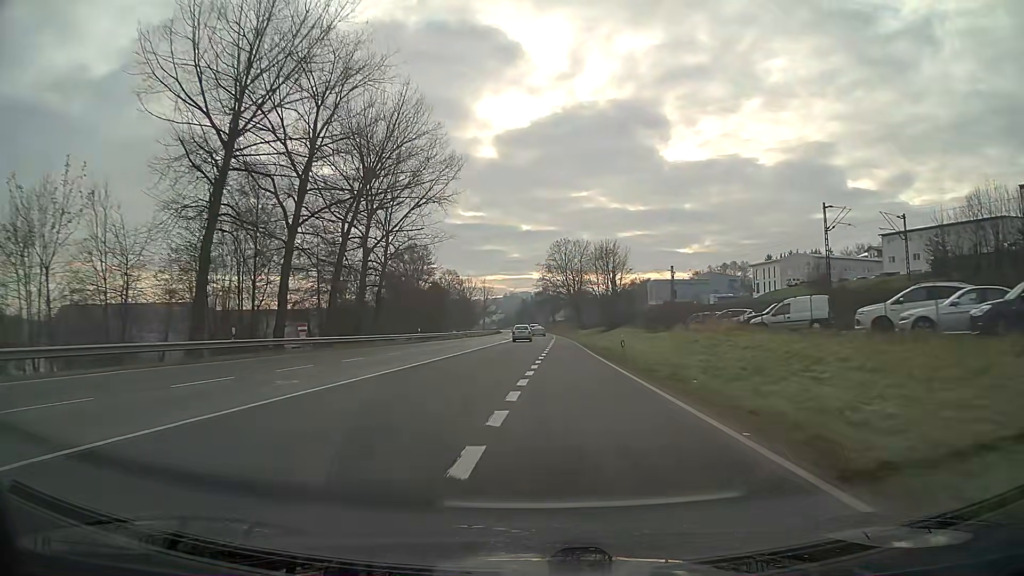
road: primary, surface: asphalt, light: Day
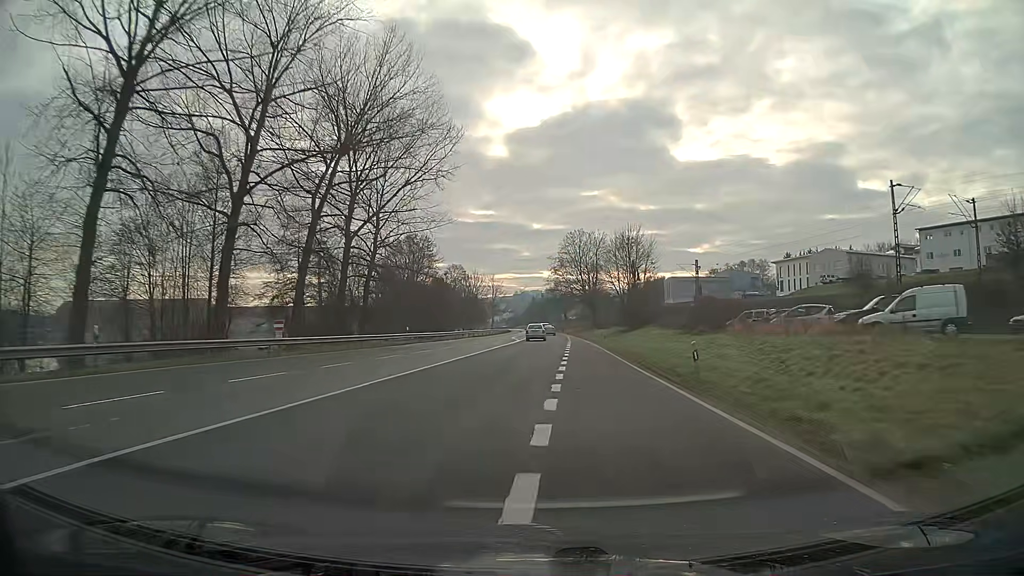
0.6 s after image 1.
(0.0, +10.9) m; 0°
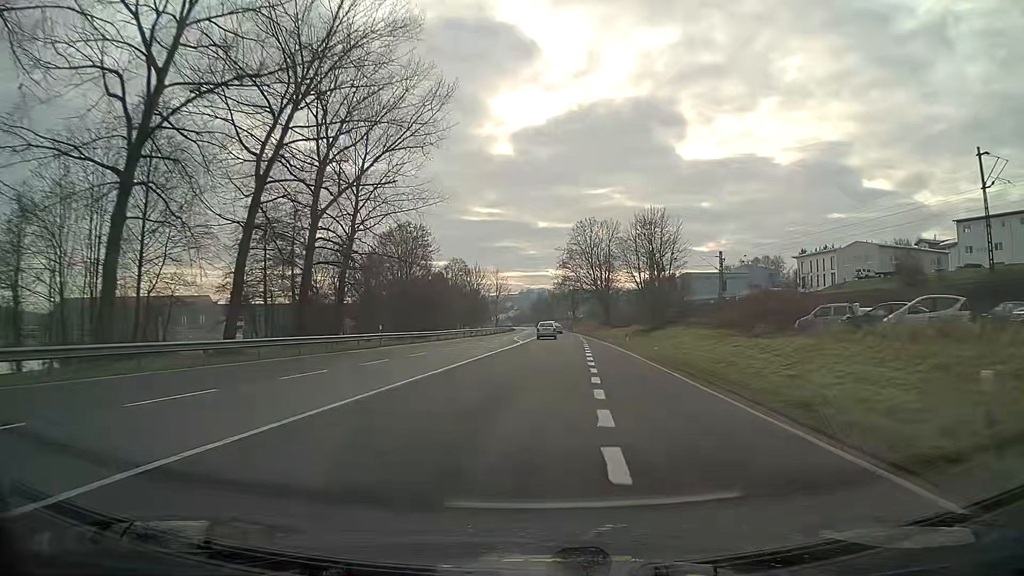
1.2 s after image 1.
(0.0, +11.3) m; 0°
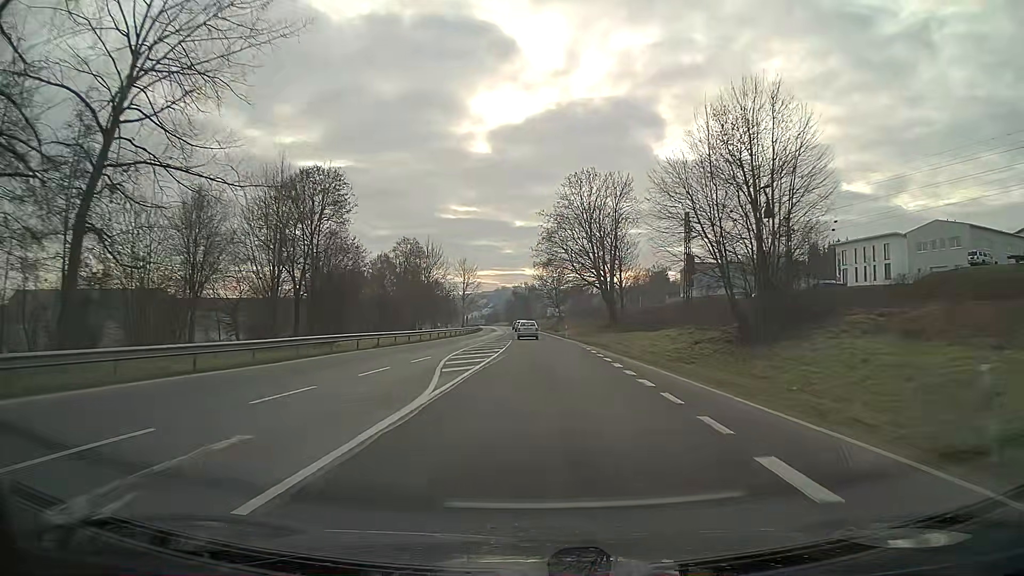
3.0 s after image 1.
(+0.6, +35.1) m; +2°
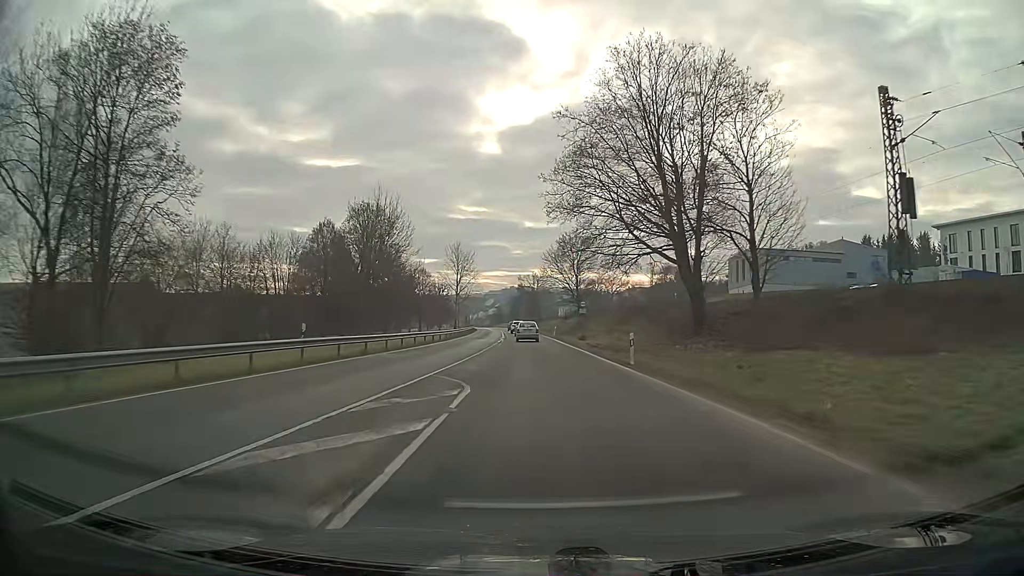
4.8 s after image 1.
(-0.2, +36.3) m; -1°
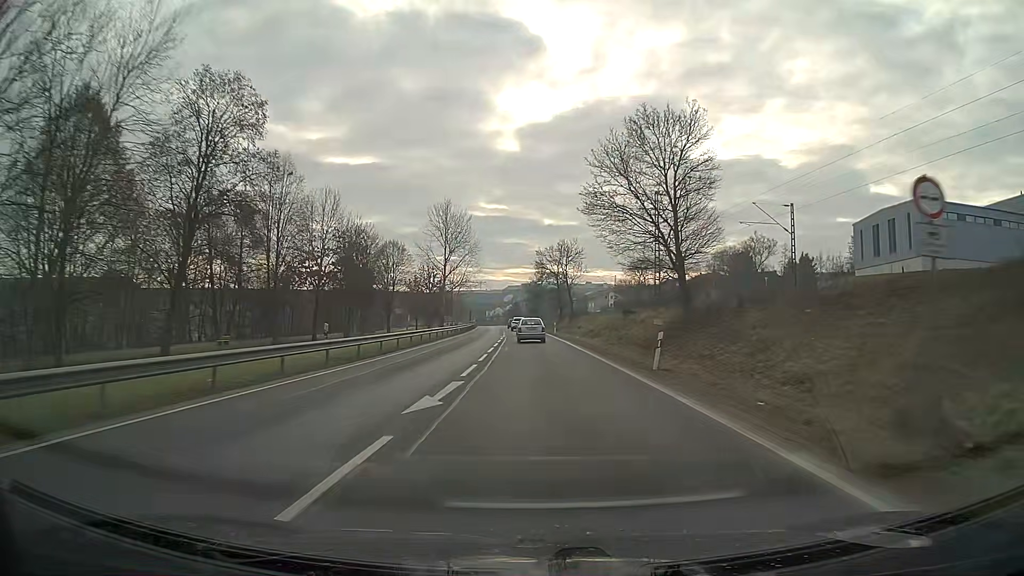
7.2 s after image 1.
(-0.7, +49.7) m; -2°
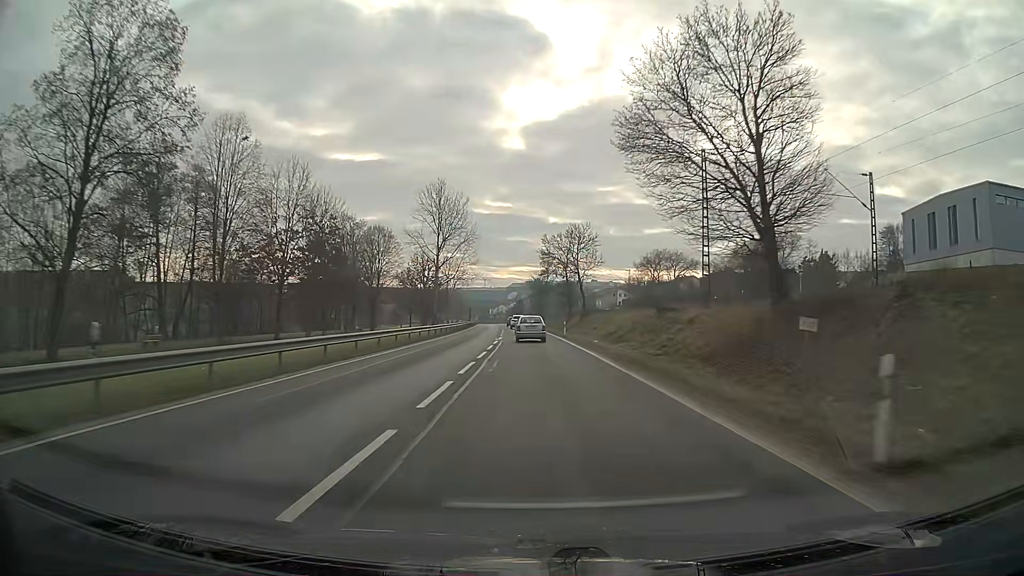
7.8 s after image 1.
(-0.1, +12.4) m; 0°
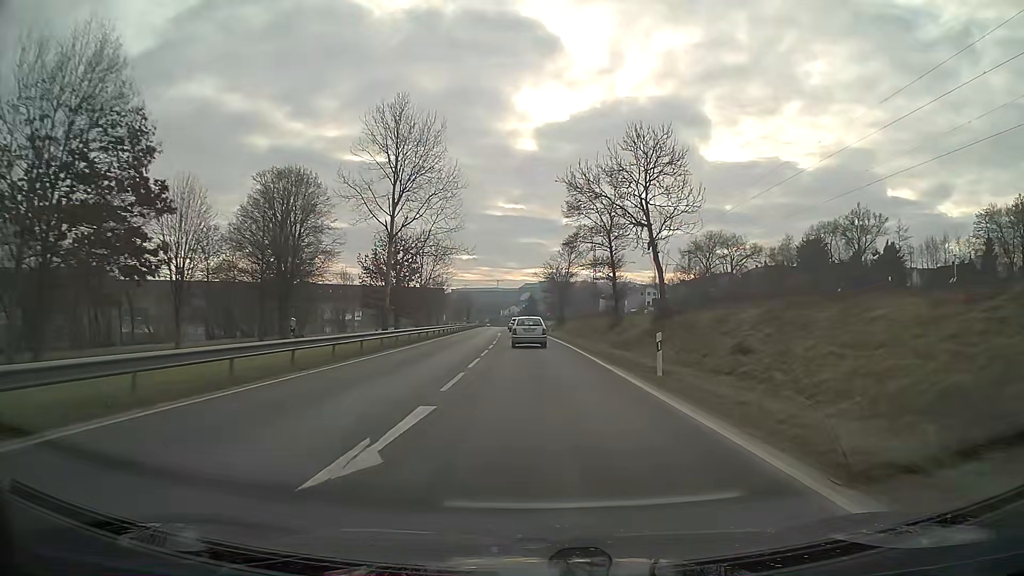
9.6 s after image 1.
(-0.3, +35.0) m; -1°
(0, +10) (0, +20) (0, +30) (-1, +40) (-1, +50) (-1, +60) (-2, +70) (-2, +80) (-3, +90) (-3, +100) m
